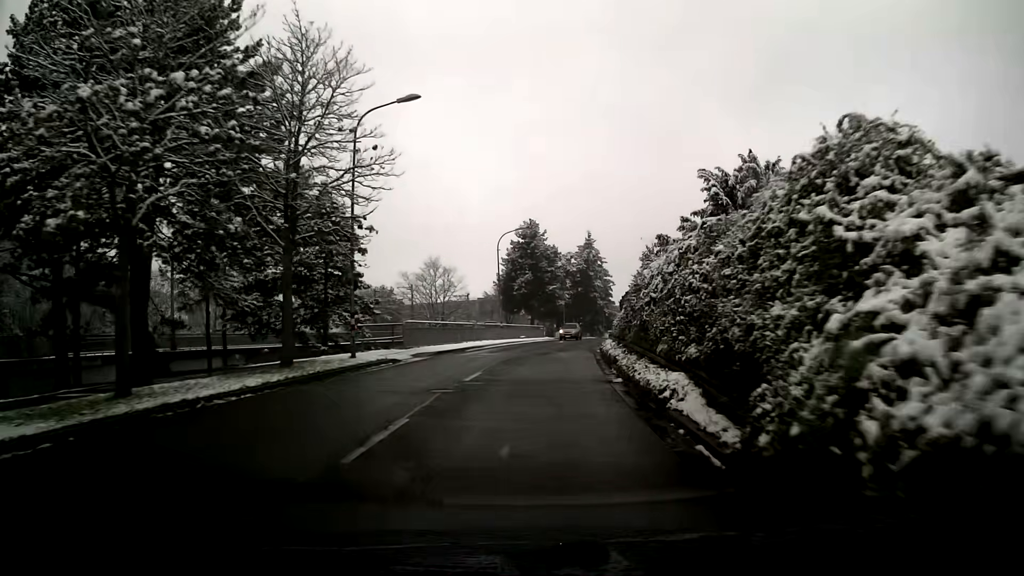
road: tertiary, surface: asphalt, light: Day
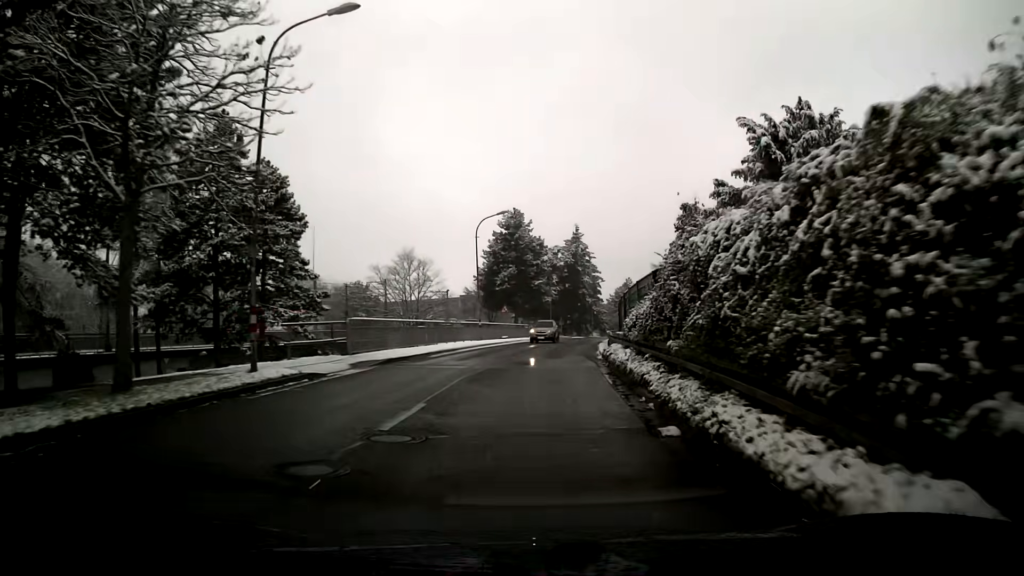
(+0.1, +7.3) m; +1°
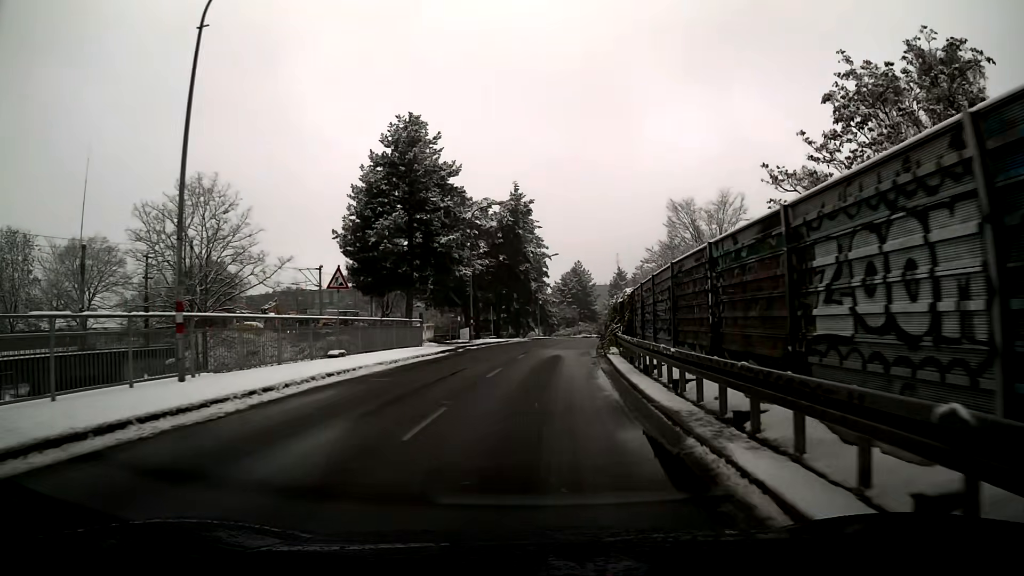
(+1.8, +36.1) m; +5°
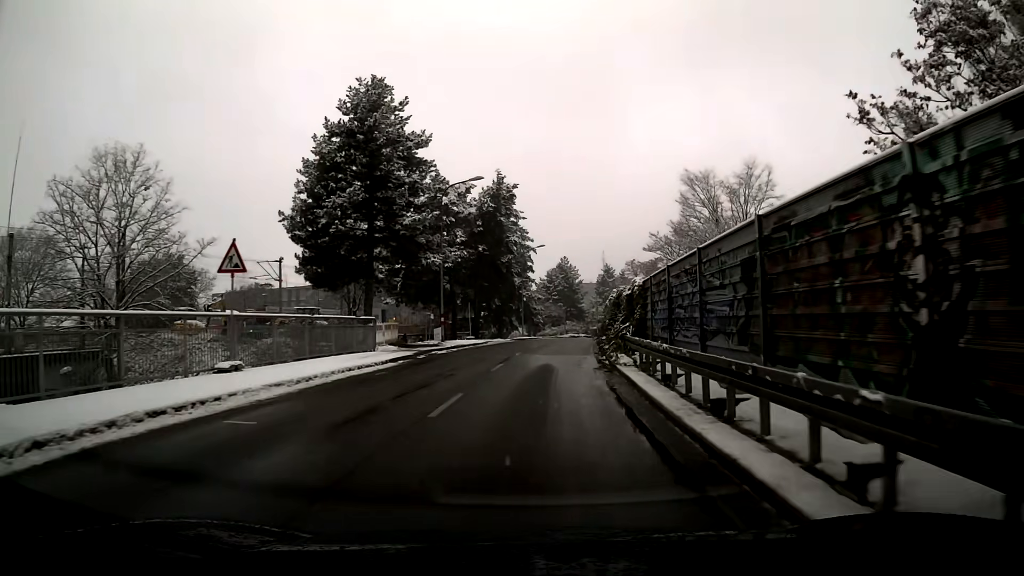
(+0.1, +7.2) m; +1°
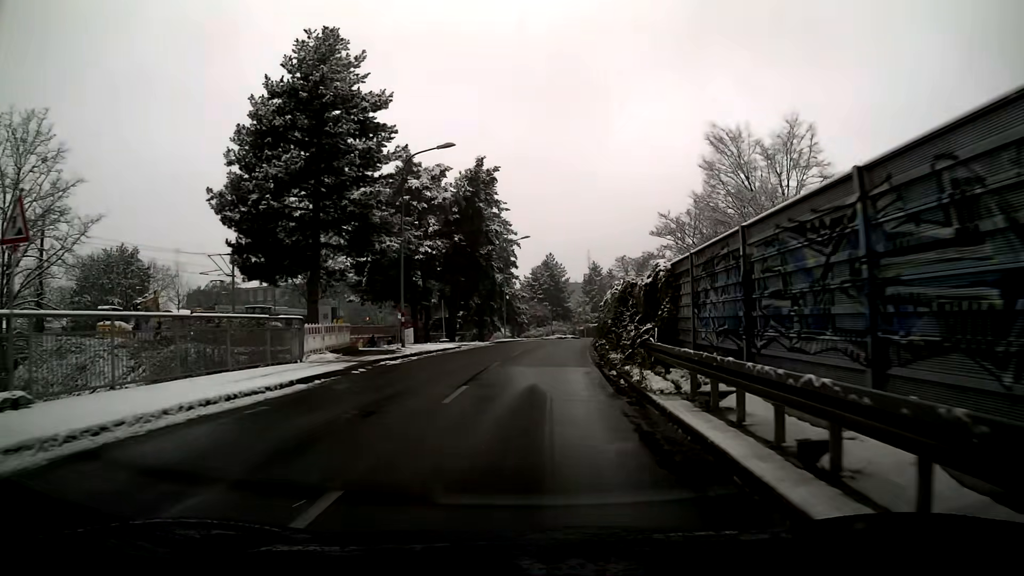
(+0.1, +7.2) m; +1°
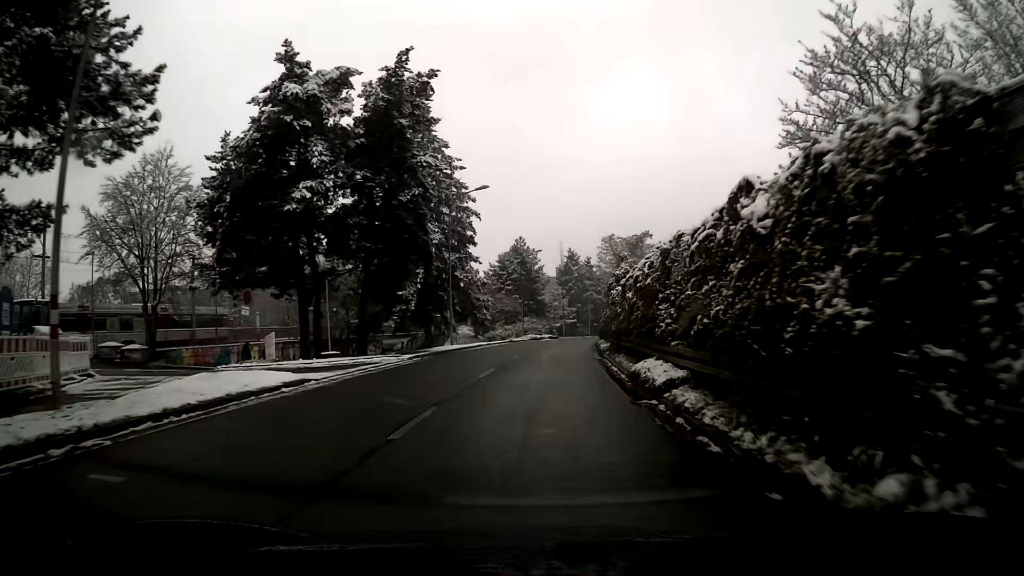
(+0.5, +21.5) m; +2°
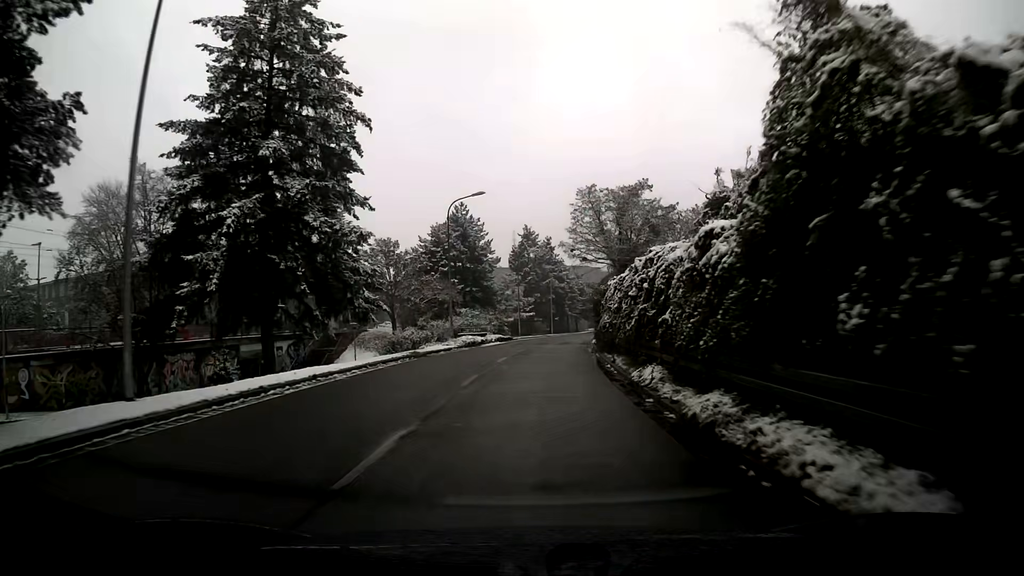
(+1.0, +29.3) m; +4°
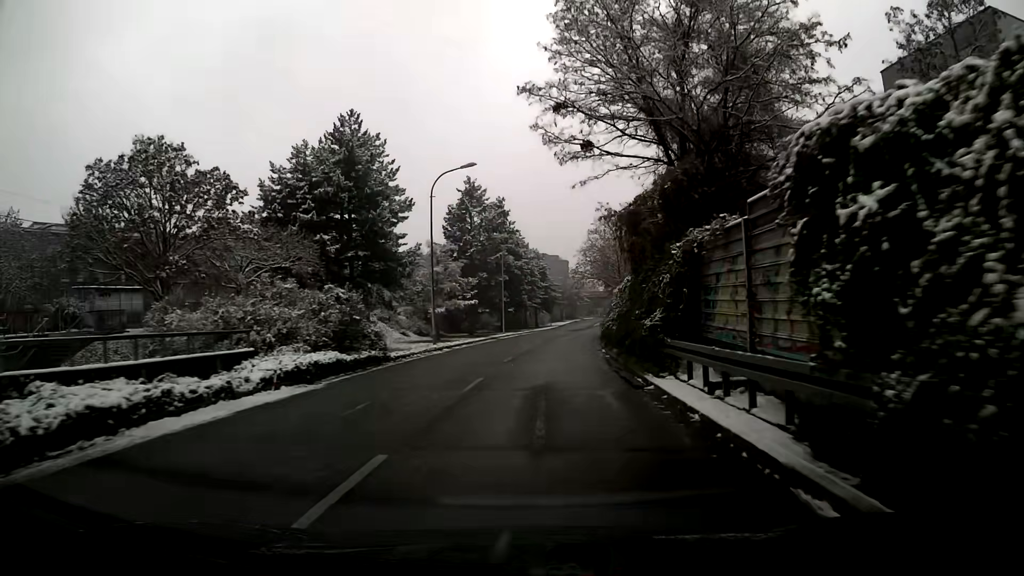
(+1.1, +37.6) m; +4°
(0, +10) (+1, +20) (+1, +30) (+2, +40) (+3, +50) (+4, +60) (+6, +70) (+7, +80) (+9, +89) (+11, +99) m
